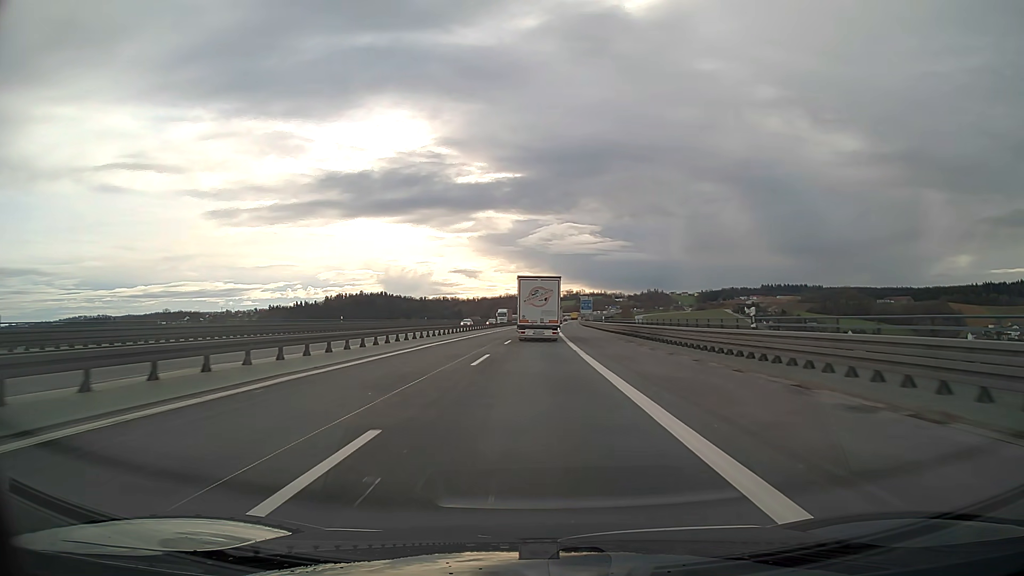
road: motorway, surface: asphalt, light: Day
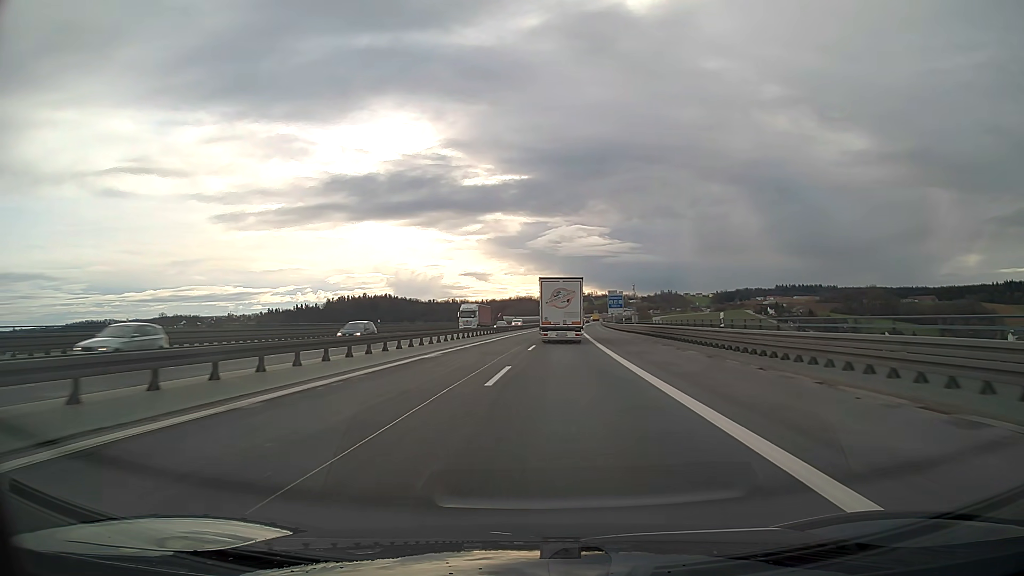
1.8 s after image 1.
(-0.2, +42.0) m; -1°
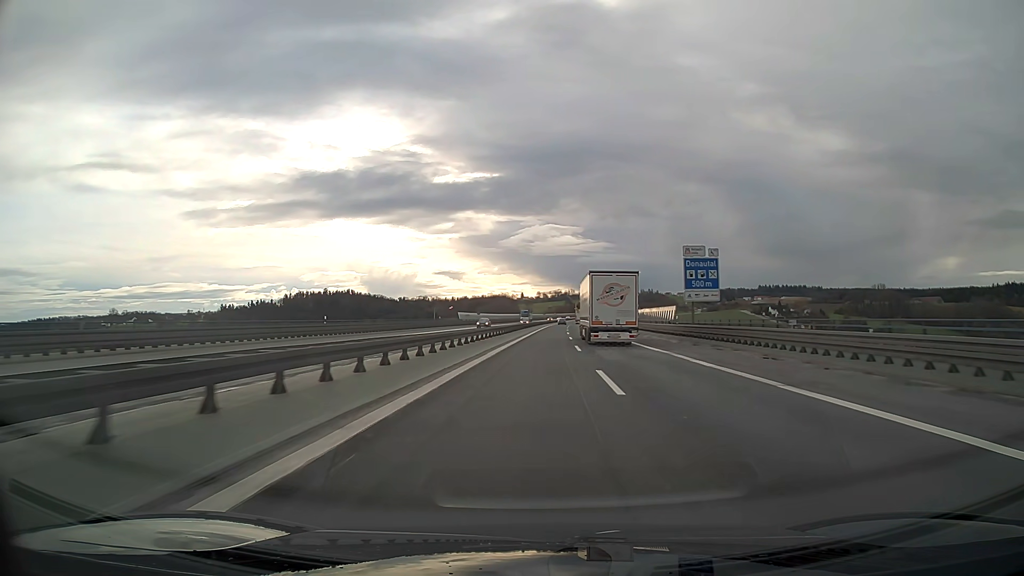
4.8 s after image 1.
(+0.7, +74.2) m; +2°
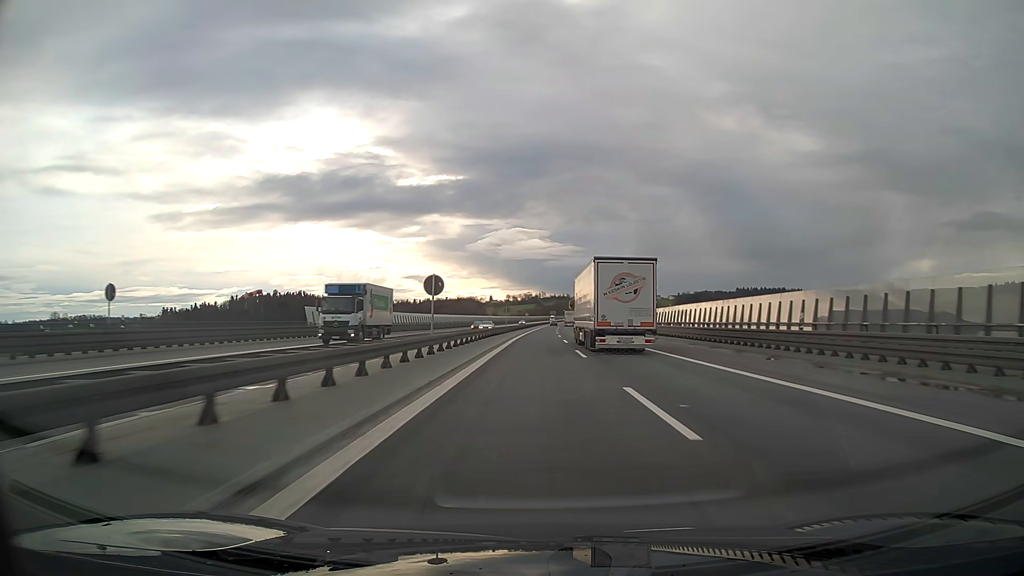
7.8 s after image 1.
(+2.0, +77.1) m; +2°
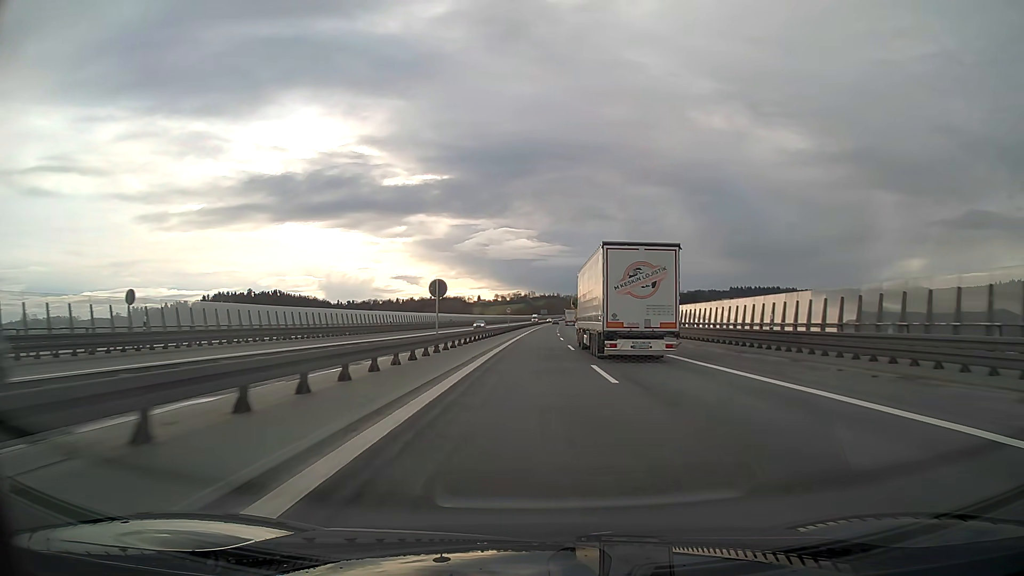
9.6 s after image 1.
(+0.4, +46.8) m; +1°
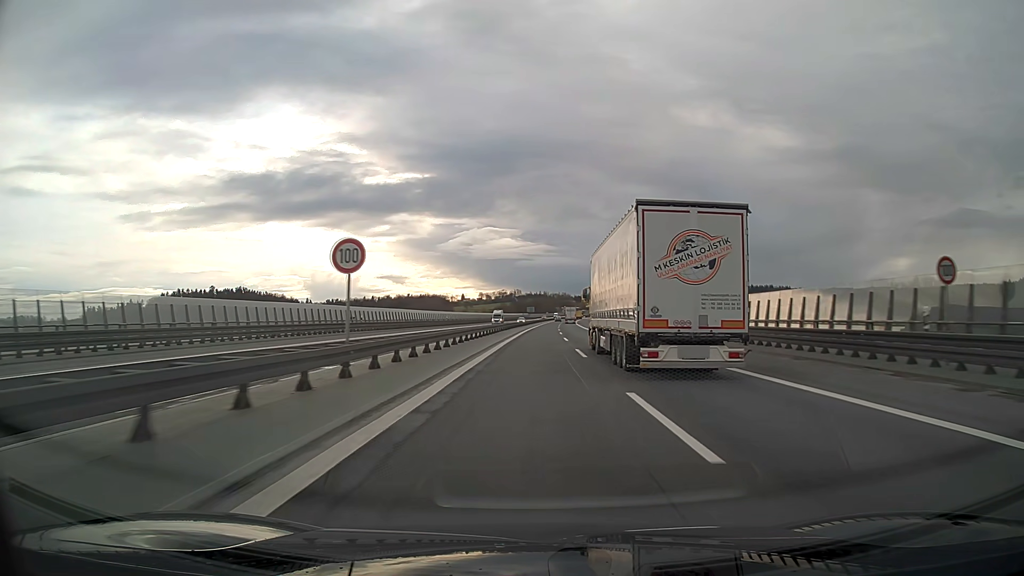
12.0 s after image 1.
(+0.7, +62.8) m; +1°
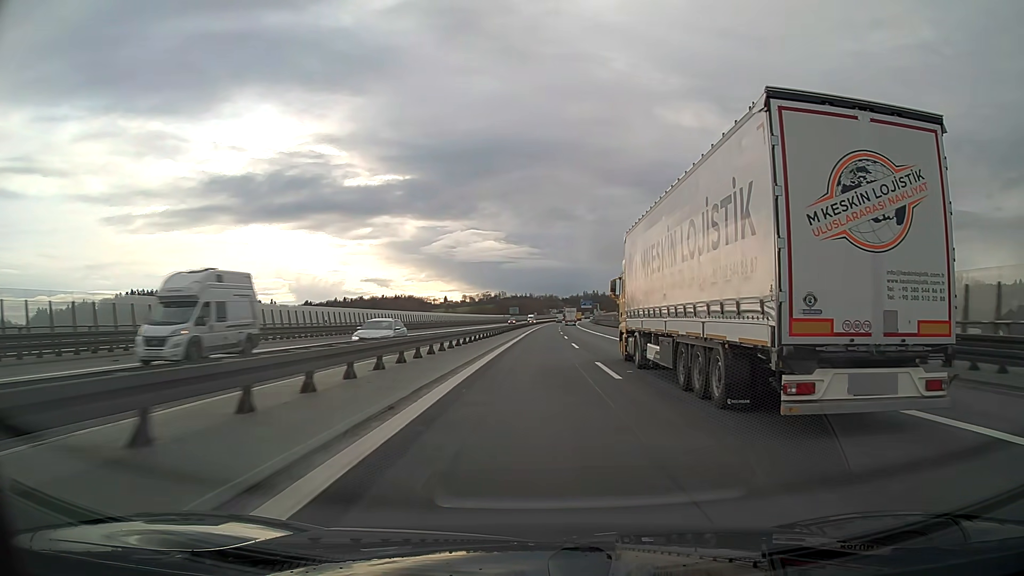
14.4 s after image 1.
(+0.7, +63.0) m; +1°
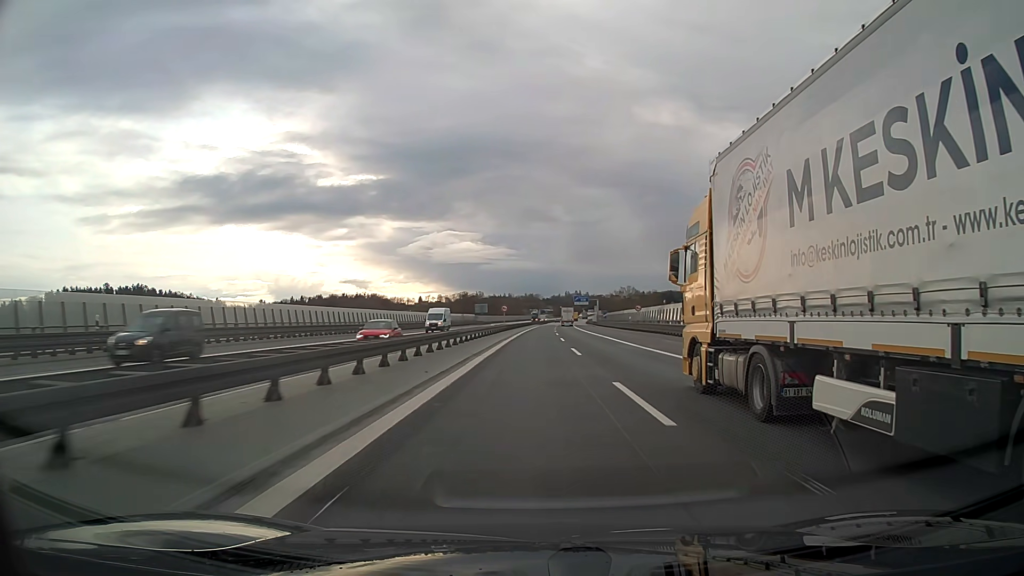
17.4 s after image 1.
(+1.3, +79.0) m; +2°
(0, +10) (0, +20) (0, +30) (0, +40) (0, +50) (0, +60) (+1, +70) (+1, +80) (+1, +90) (+1, +100) m
